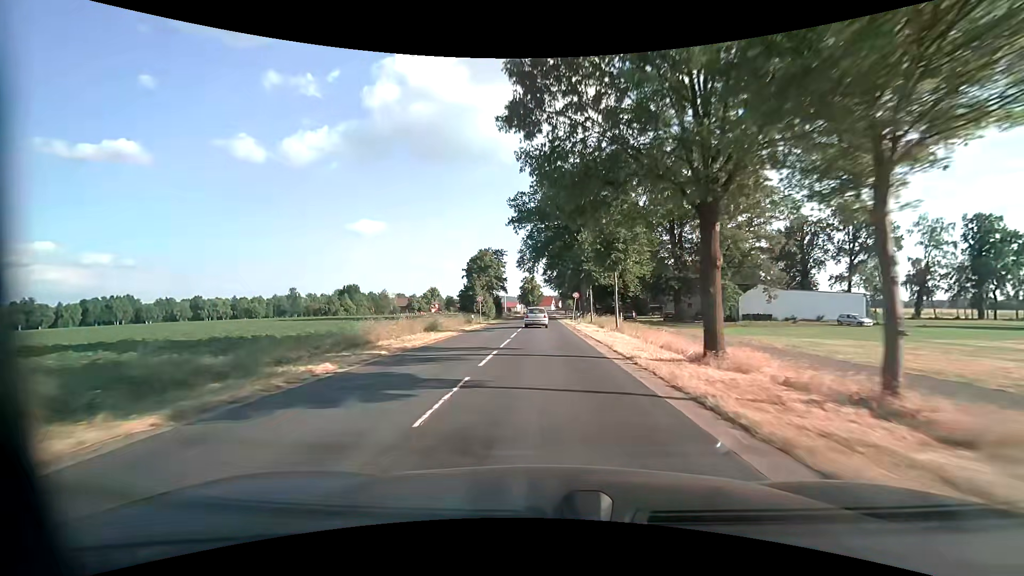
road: secondary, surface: asphalt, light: Day
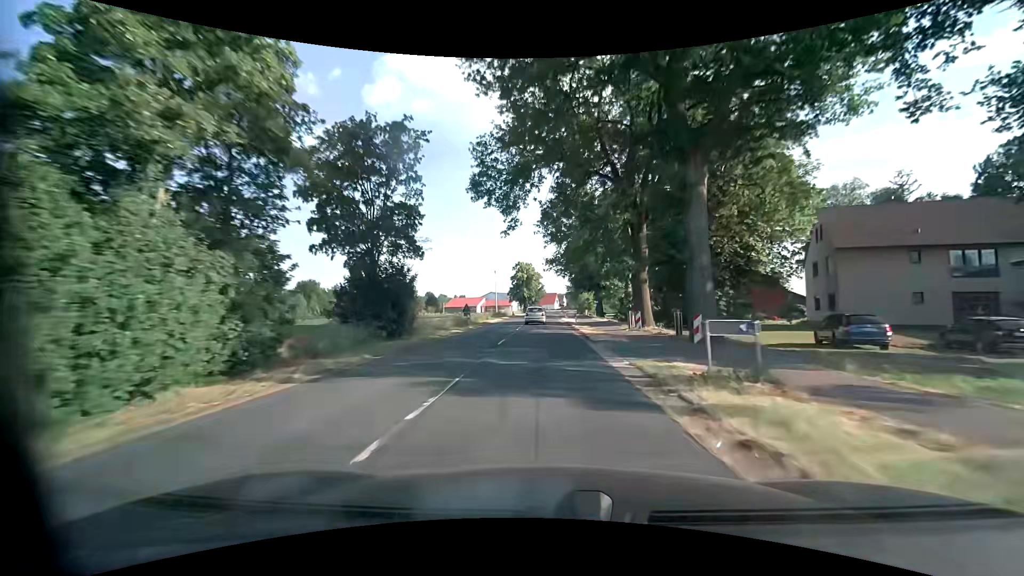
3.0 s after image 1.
(-0.4, +53.5) m; -1°
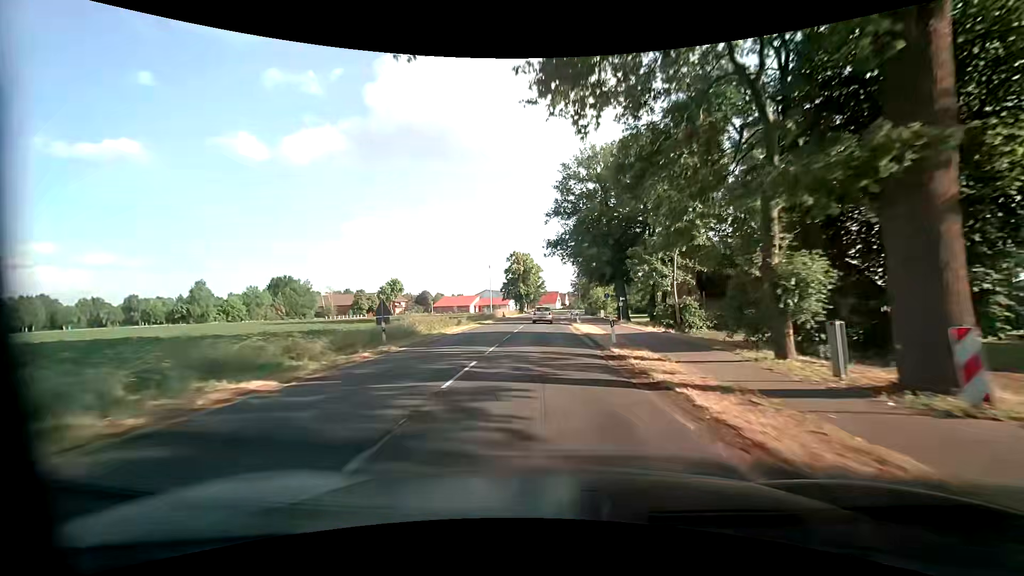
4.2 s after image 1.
(0.0, +22.2) m; 0°
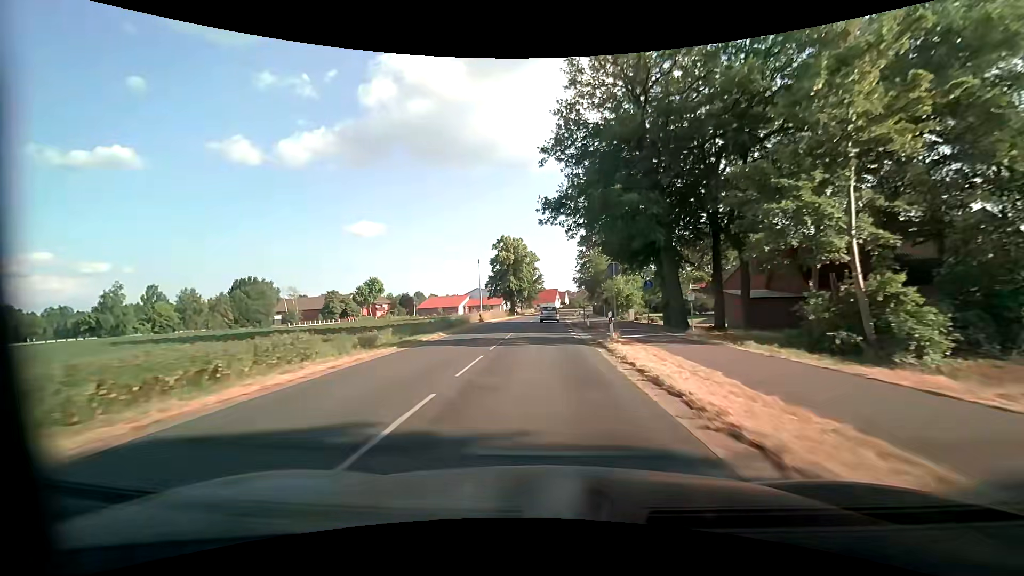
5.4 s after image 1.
(+0.1, +22.4) m; 0°
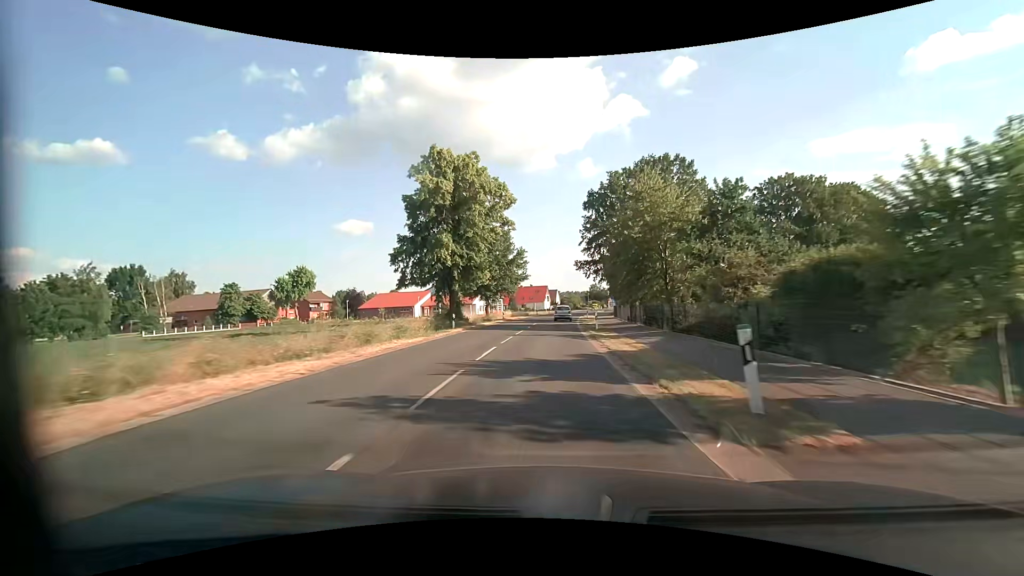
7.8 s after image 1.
(+0.3, +45.3) m; +1°
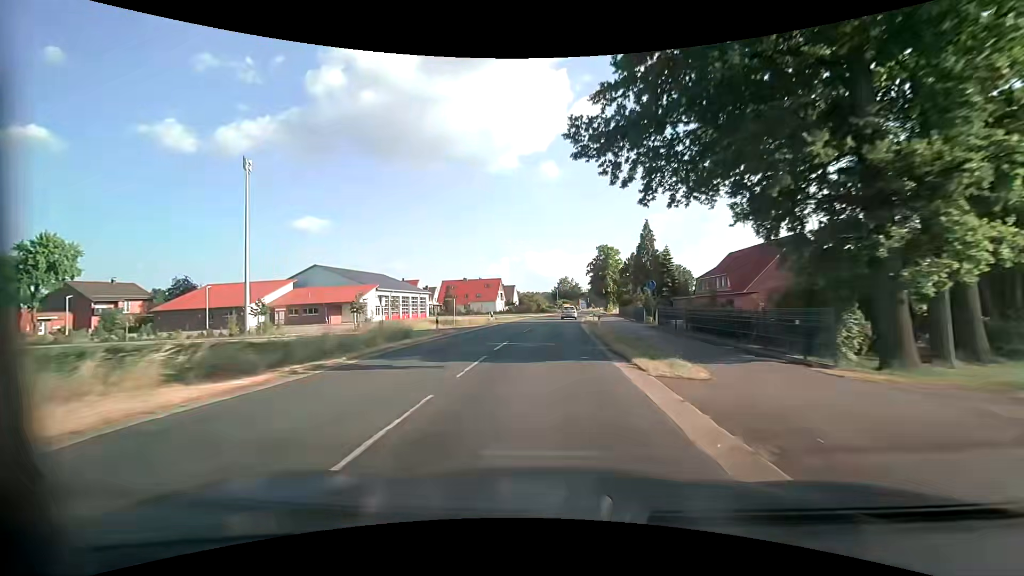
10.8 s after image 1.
(+2.3, +56.9) m; +4°
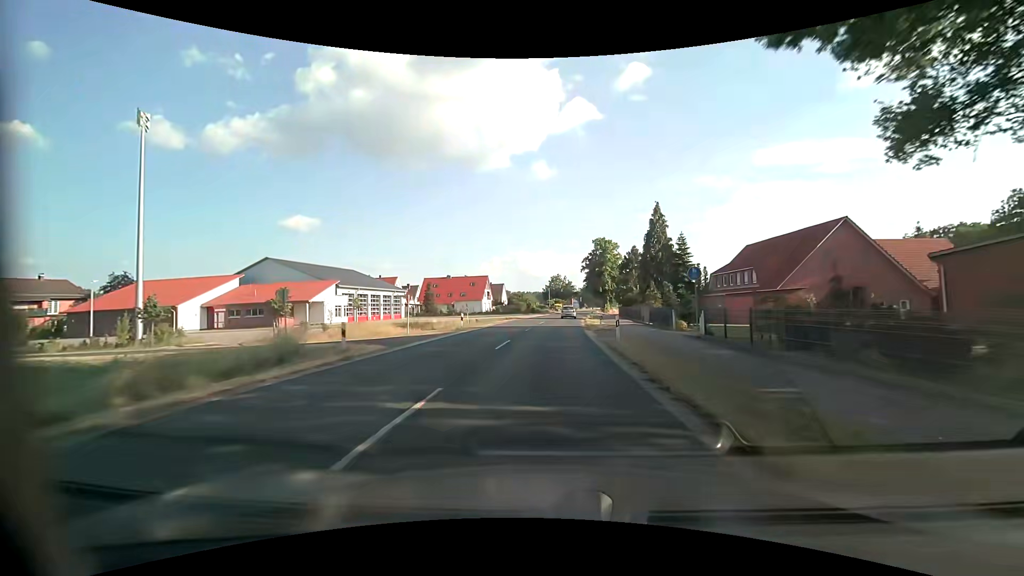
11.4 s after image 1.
(+0.1, +11.4) m; +1°
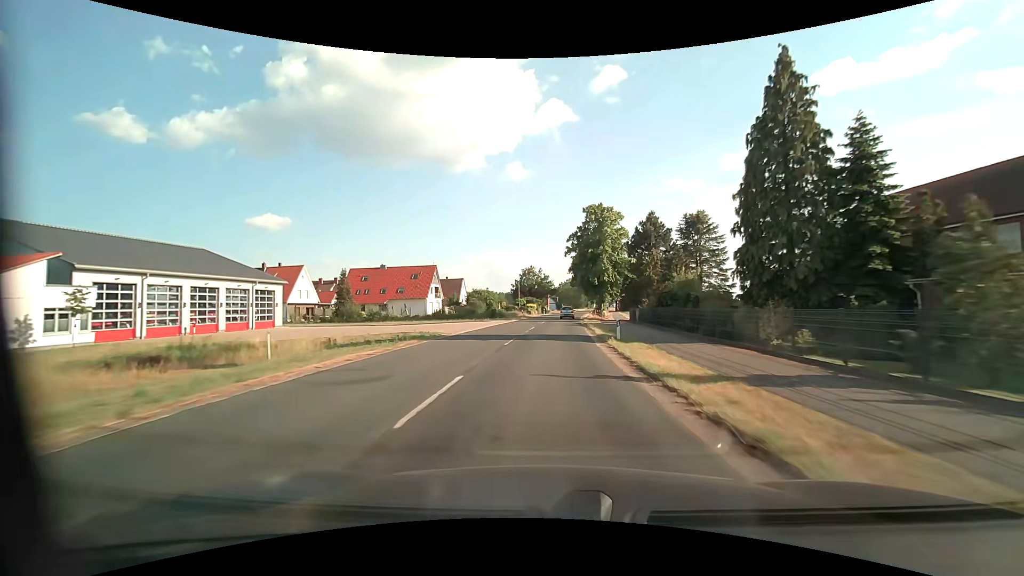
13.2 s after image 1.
(+0.8, +34.3) m; +3°
(0, +10) (0, +20) (+1, +30) (+1, +40) (+2, +50) (+3, +60) (+3, +70) (+4, +80) (+5, +90) (+6, +100) m
